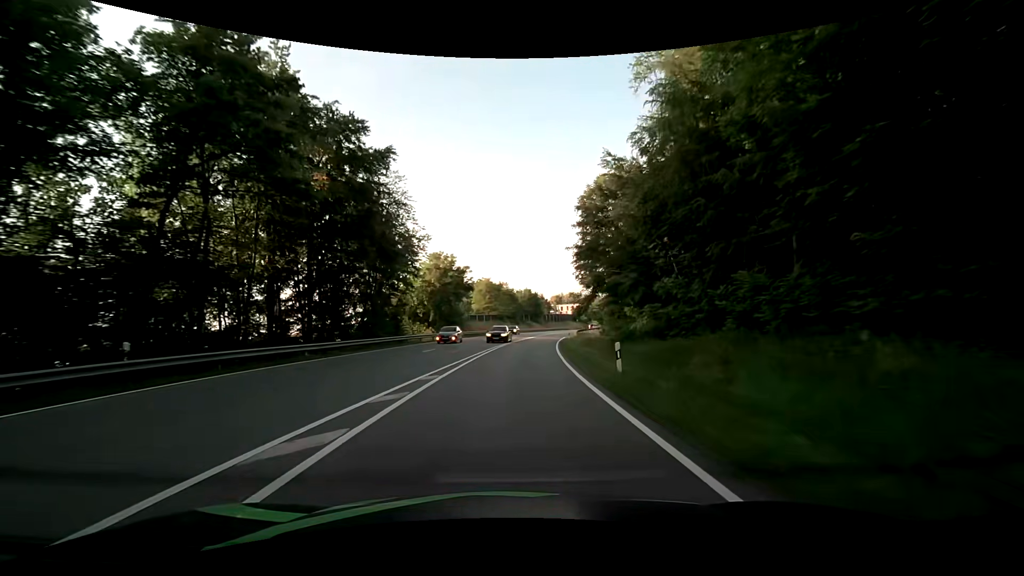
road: secondary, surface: asphalt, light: Day
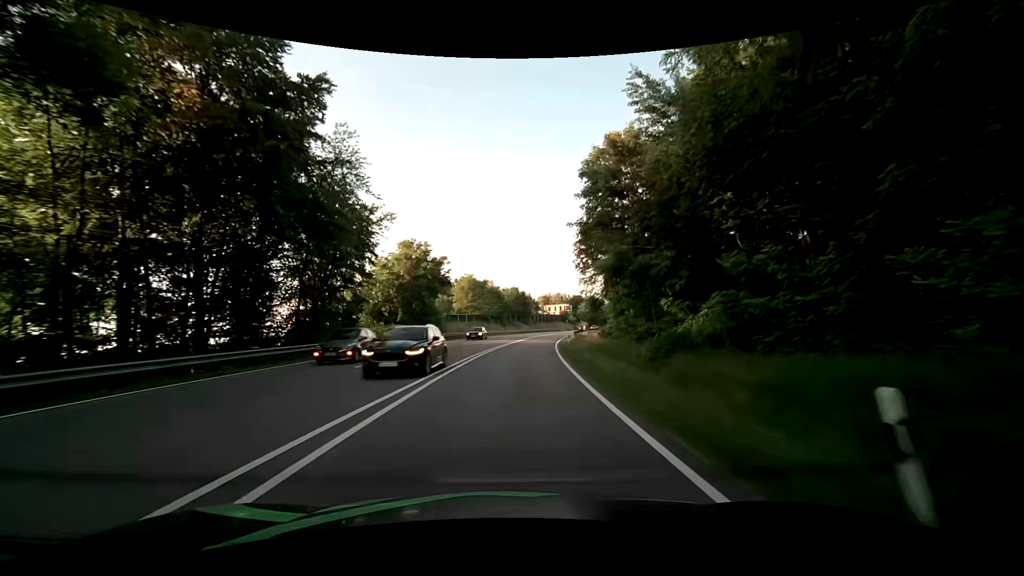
(+0.1, +10.4) m; +2°
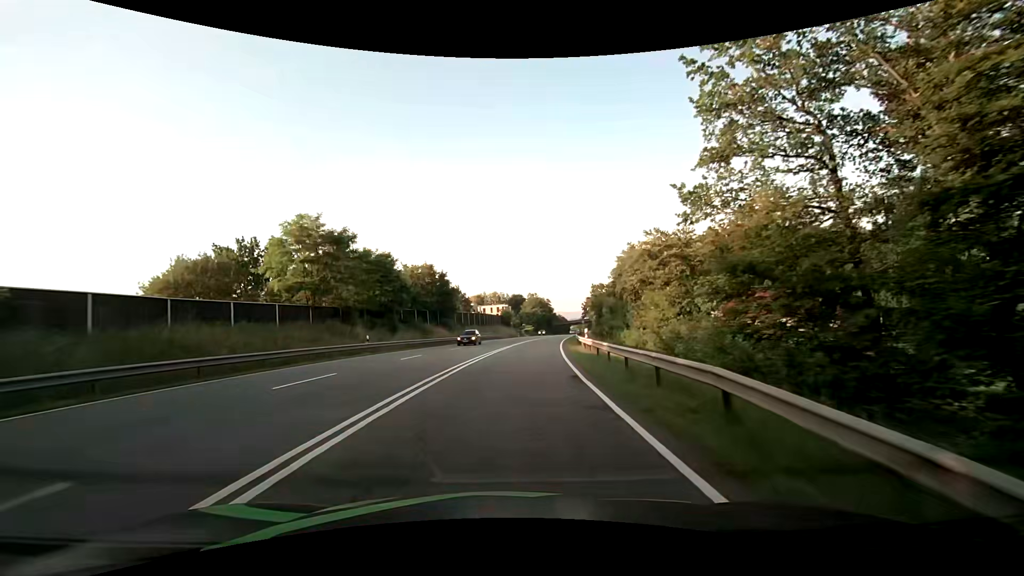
(+3.5, +53.0) m; +7°
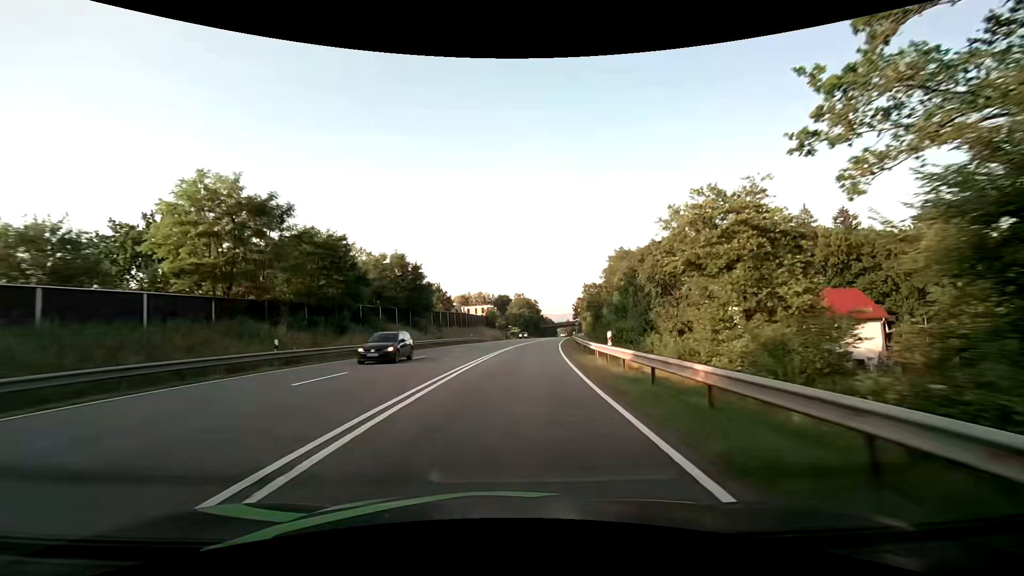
(+0.2, +10.9) m; +1°
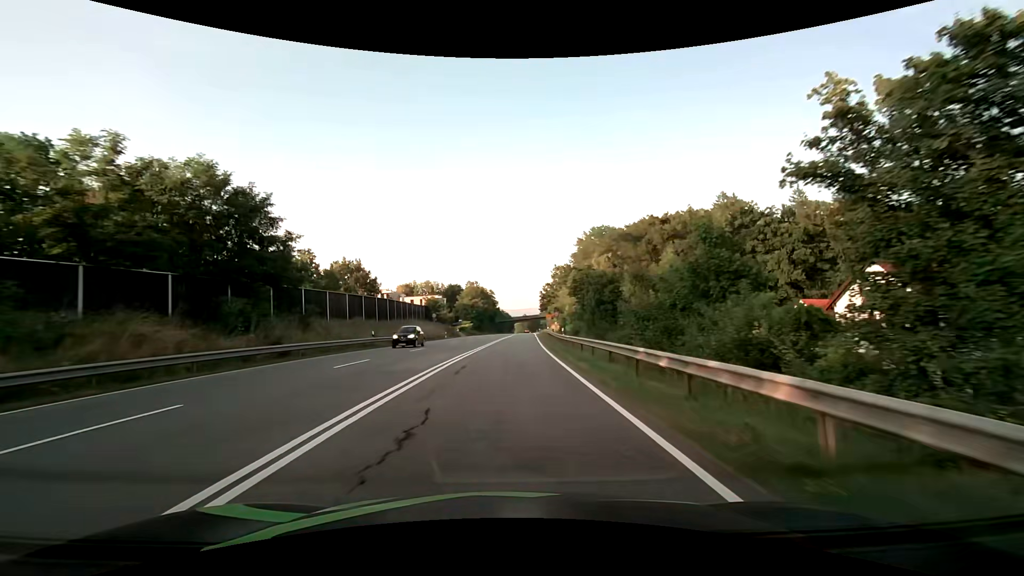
(+1.7, +31.5) m; +6°
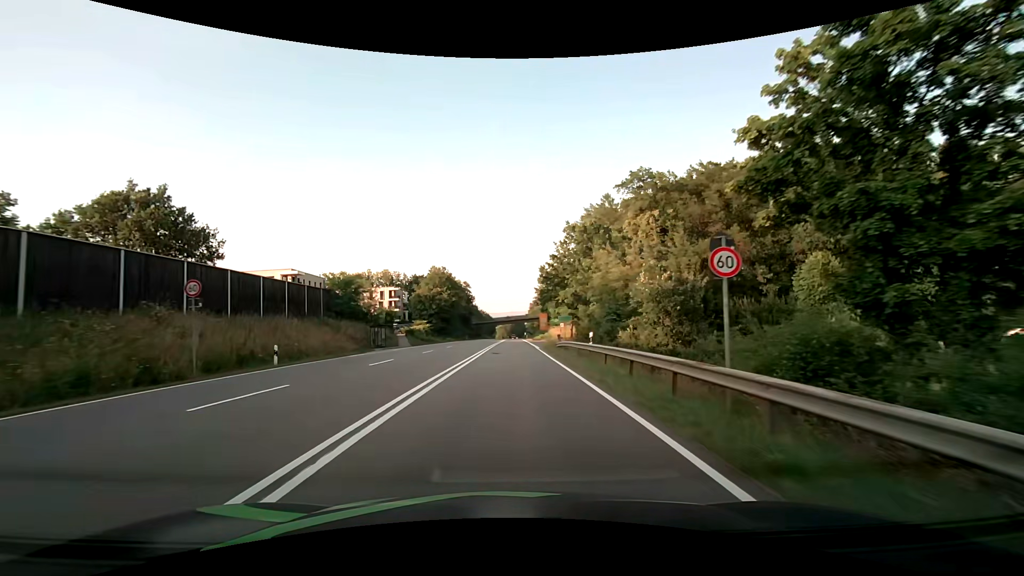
(+1.0, +46.5) m; +2°
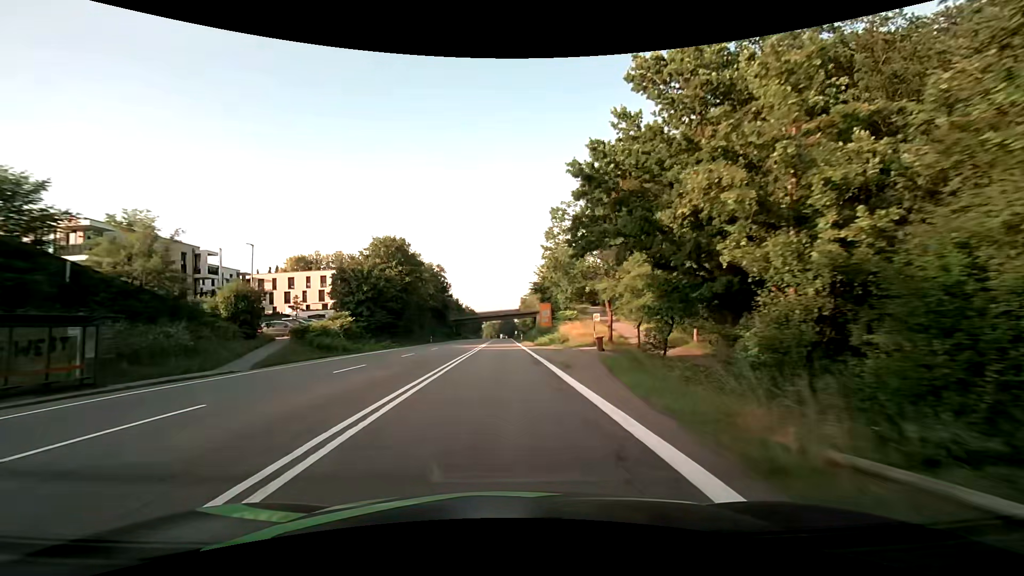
(+0.6, +37.3) m; +2°
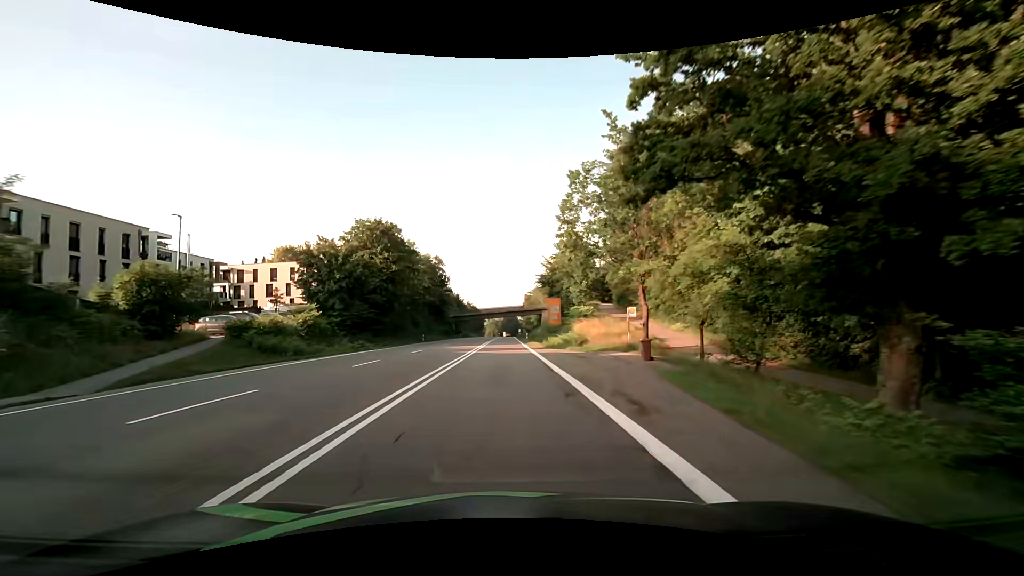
(-0.1, +9.8) m; -1°
(0, +10) (0, +20) (0, +30) (0, +40) (0, +50) (0, +60) (0, +70) (0, +80) (0, +90) (0, +100) m
